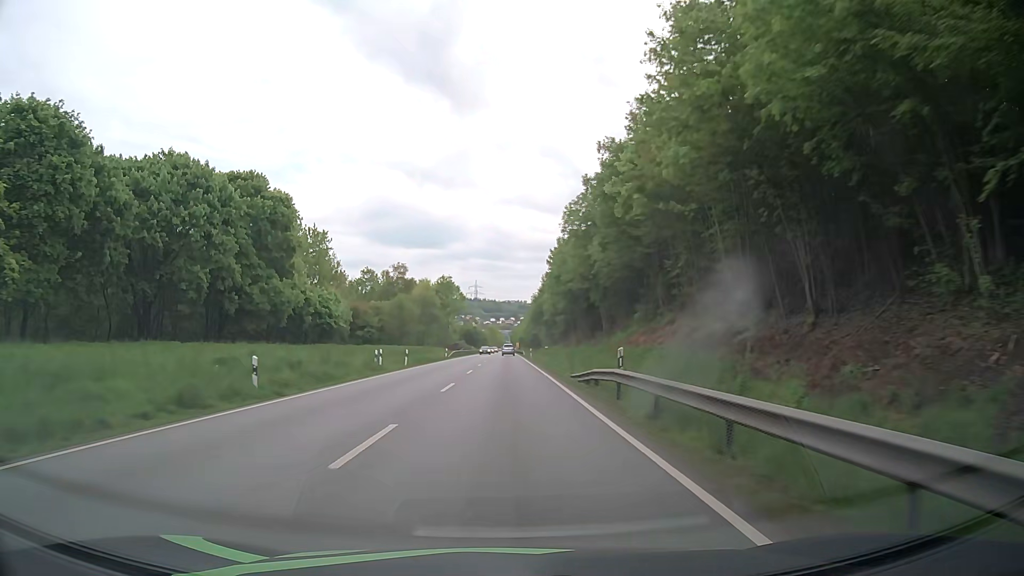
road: primary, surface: asphalt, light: Day
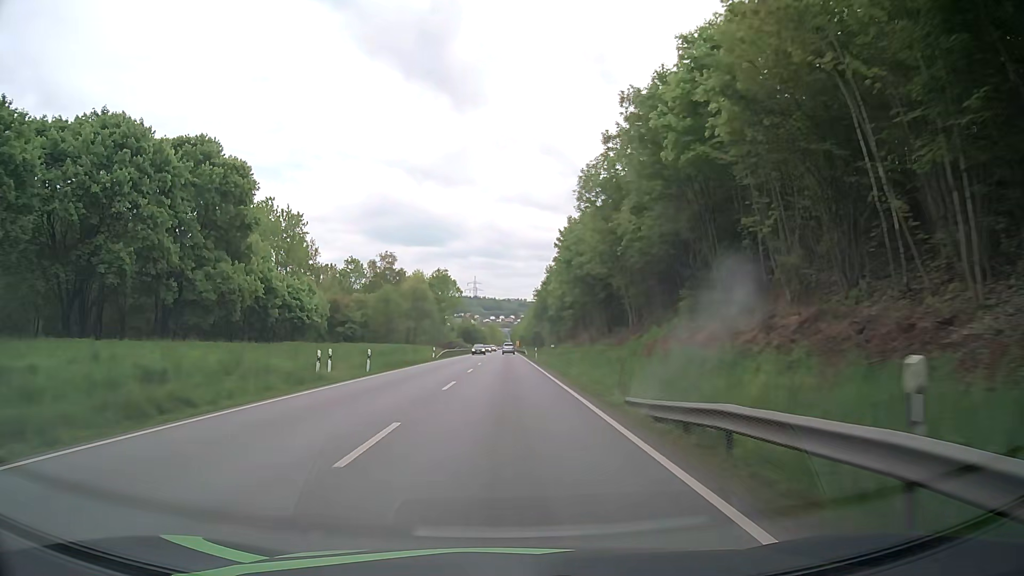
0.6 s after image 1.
(-0.1, +12.0) m; -1°
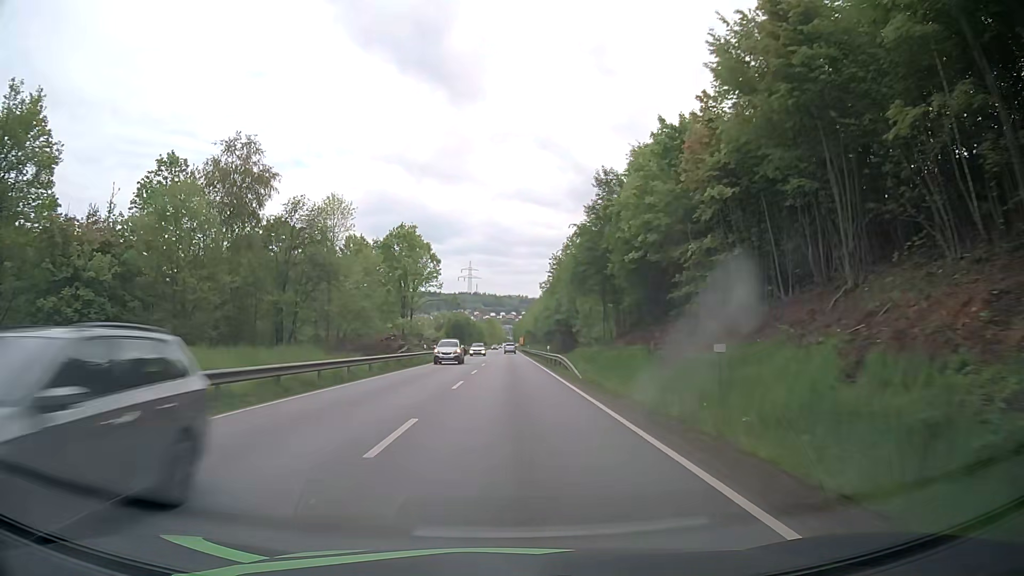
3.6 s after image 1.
(+0.2, +60.3) m; 0°
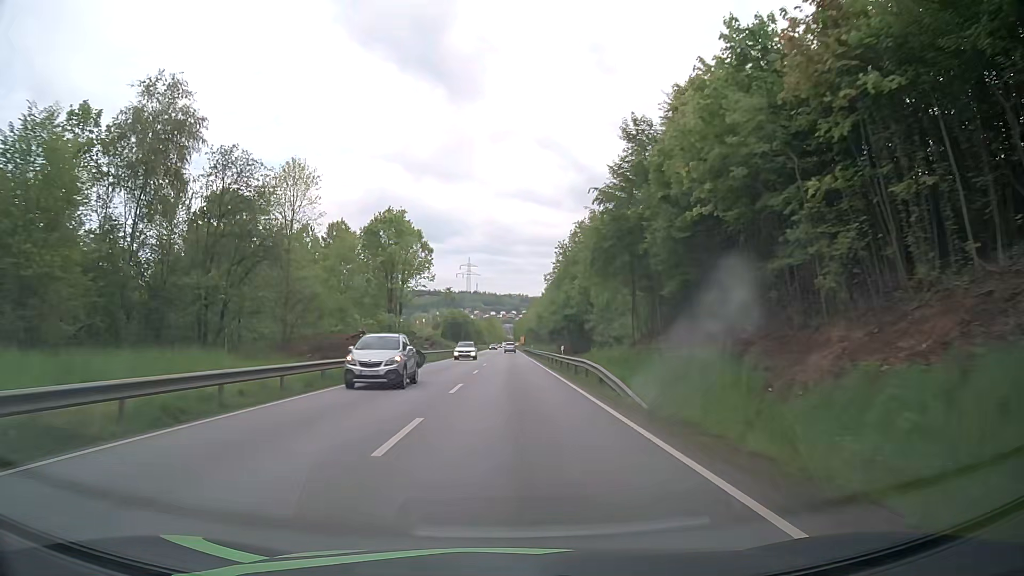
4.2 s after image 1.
(0.0, +12.0) m; 0°
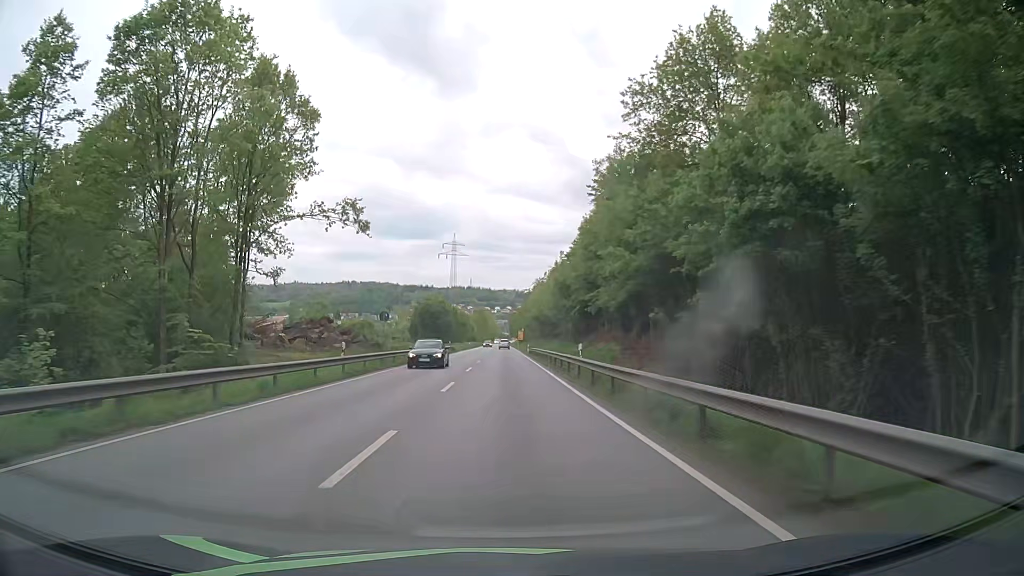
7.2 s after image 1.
(+0.5, +60.1) m; +1°
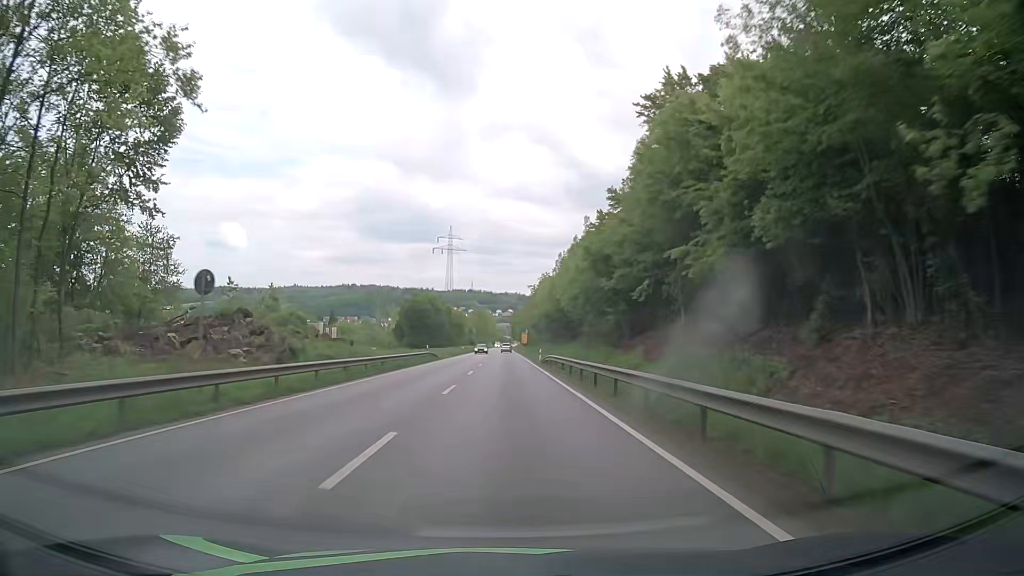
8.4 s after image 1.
(0.0, +24.1) m; 0°
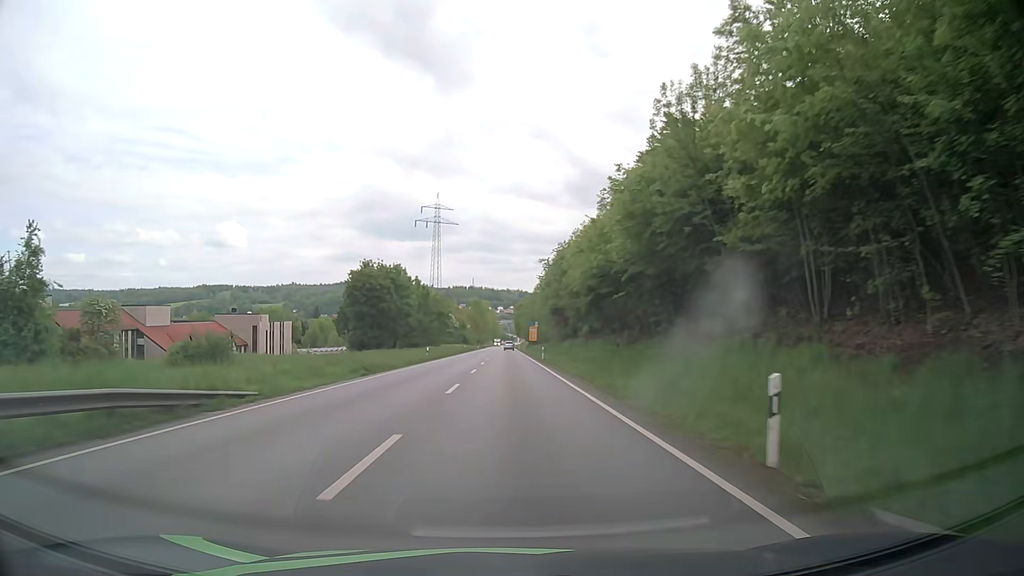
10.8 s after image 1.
(+0.1, +48.7) m; 0°
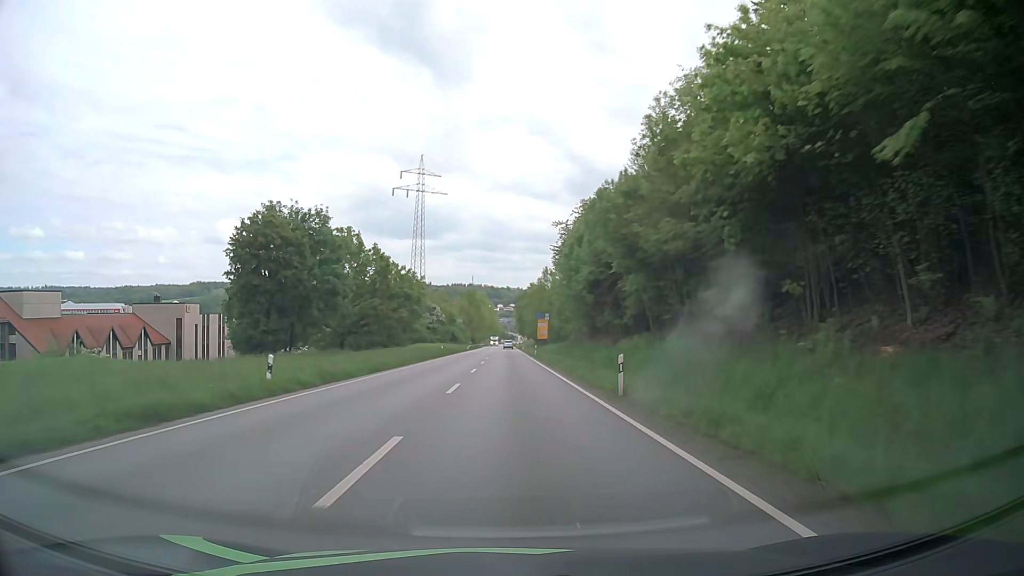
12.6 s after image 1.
(+0.1, +36.3) m; 0°
(0, +10) (0, +20) (0, +30) (0, +40) (0, +50) (0, +60) (0, +70) (0, +80) (0, +90) (0, +100) m
